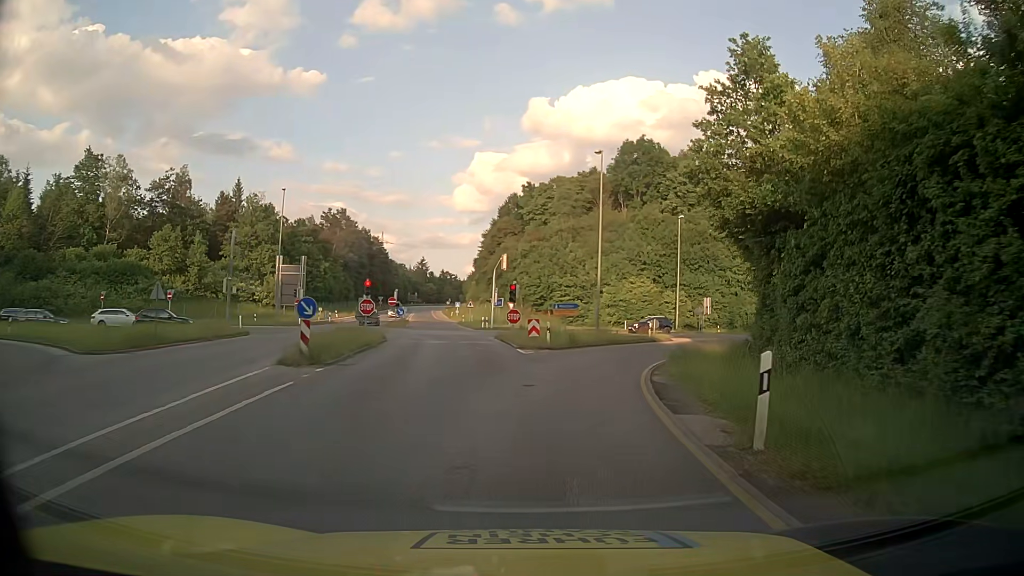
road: tertiary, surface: asphalt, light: Day
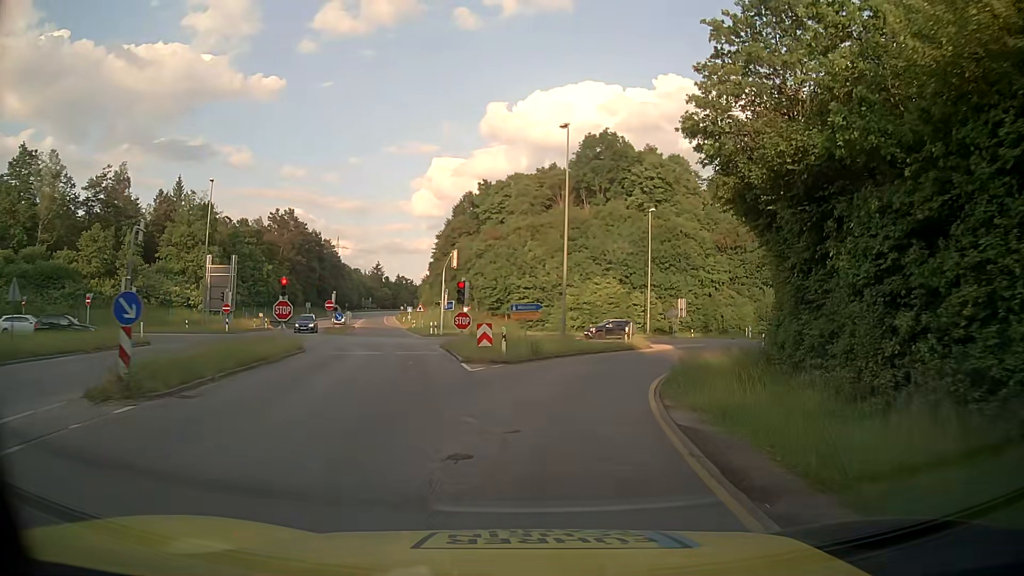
(+0.2, +7.1) m; +4°
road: secondary_link
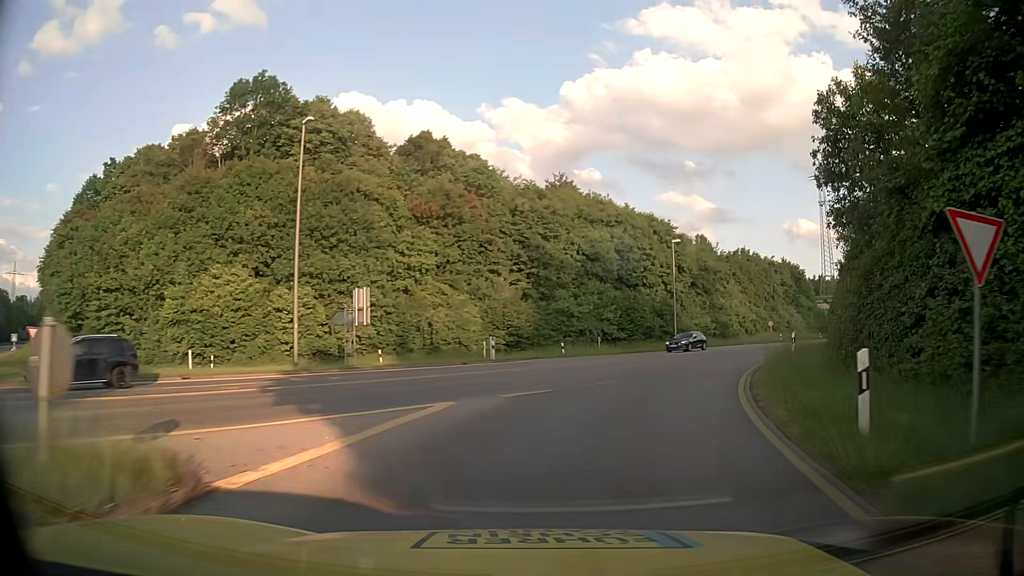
(+6.7, +32.9) m; +27°
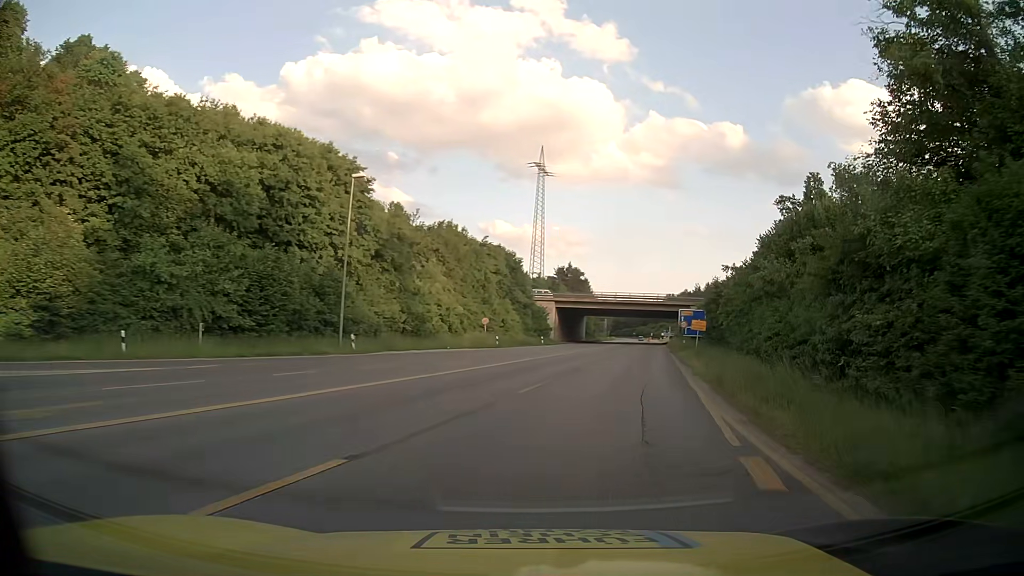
(+5.9, +24.5) m; +26°
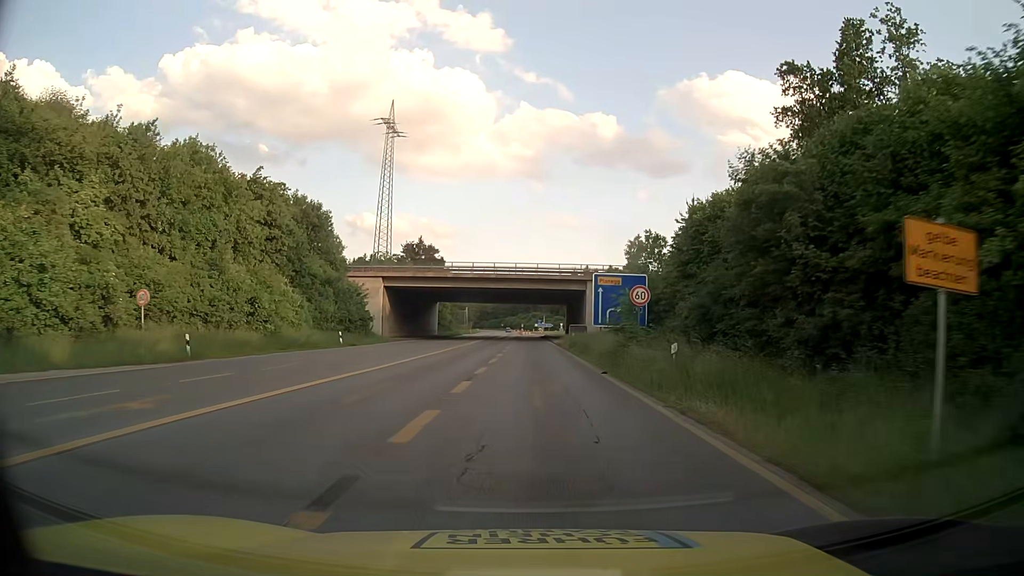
(+6.0, +36.1) m; +12°
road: secondary
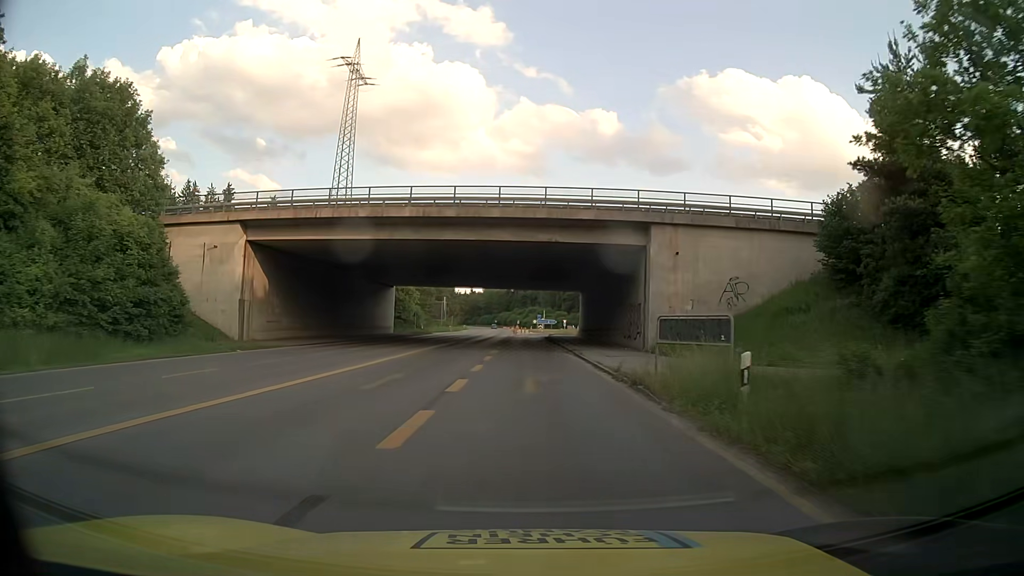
(0.0, +37.1) m; 0°
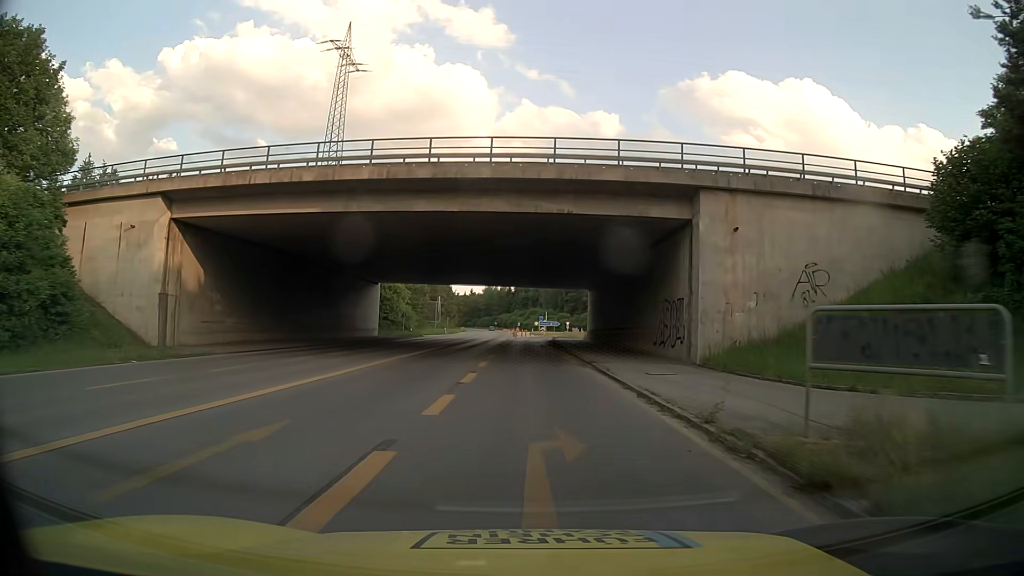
(0.0, +9.1) m; 0°
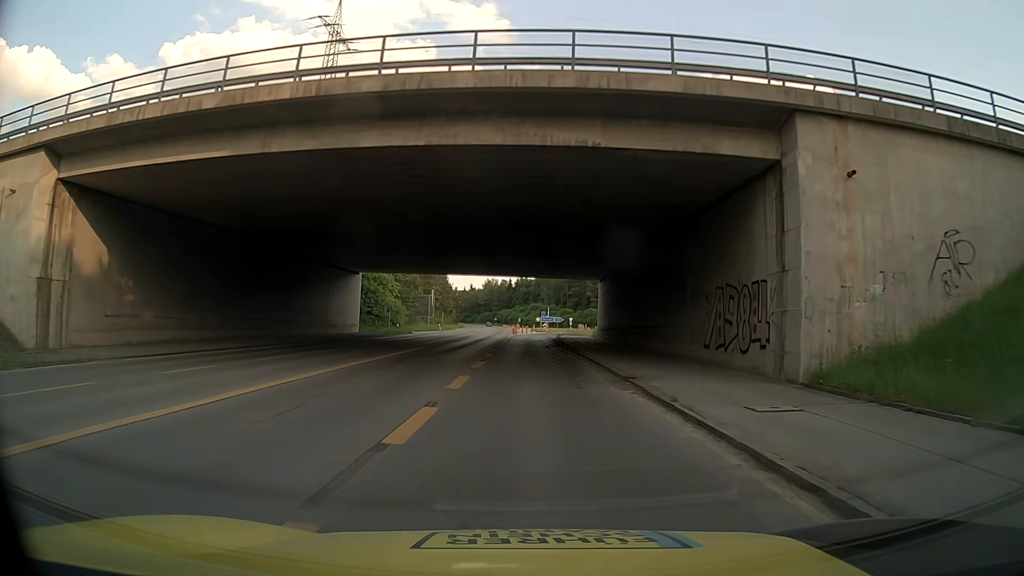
(0.0, +8.8) m; 0°
(0, +10) (0, +20) (0, +30) (-1, +40) (-2, +50) (-3, +60) (-3, +70) (-2, +80) (-1, +90) (+1, +100) m
